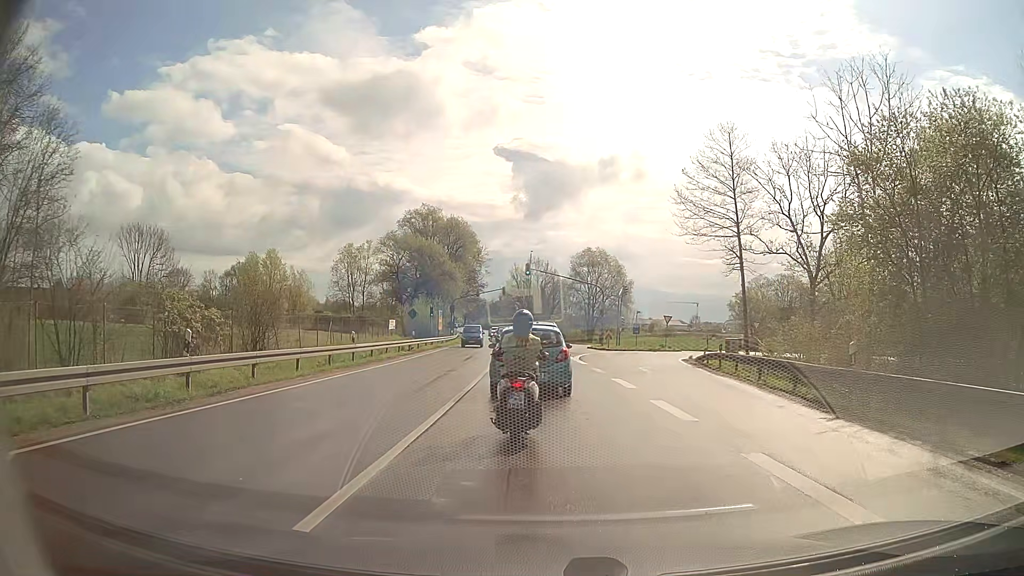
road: secondary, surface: asphalt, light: Day
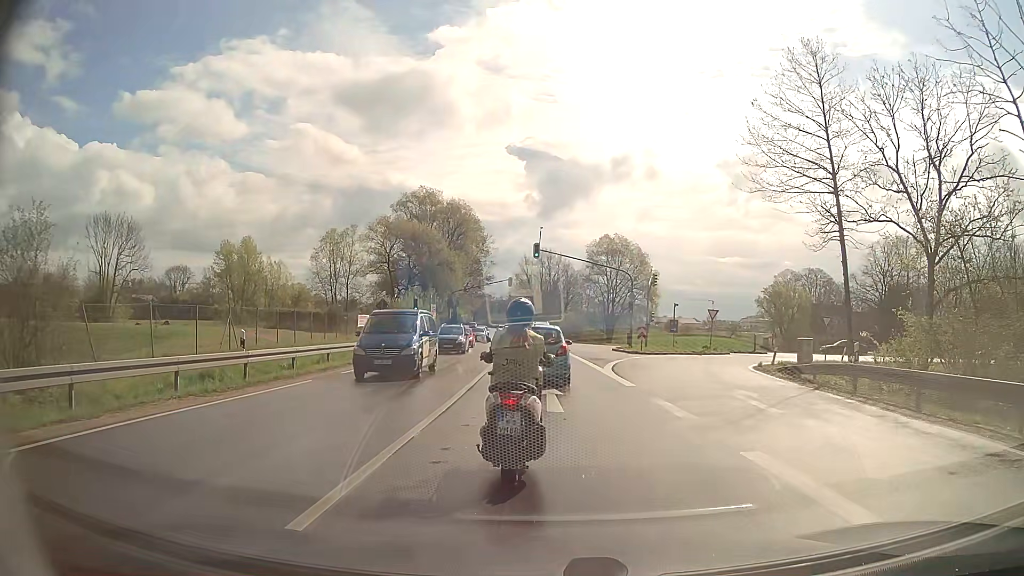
(-0.4, +12.2) m; -2°
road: secondary_link
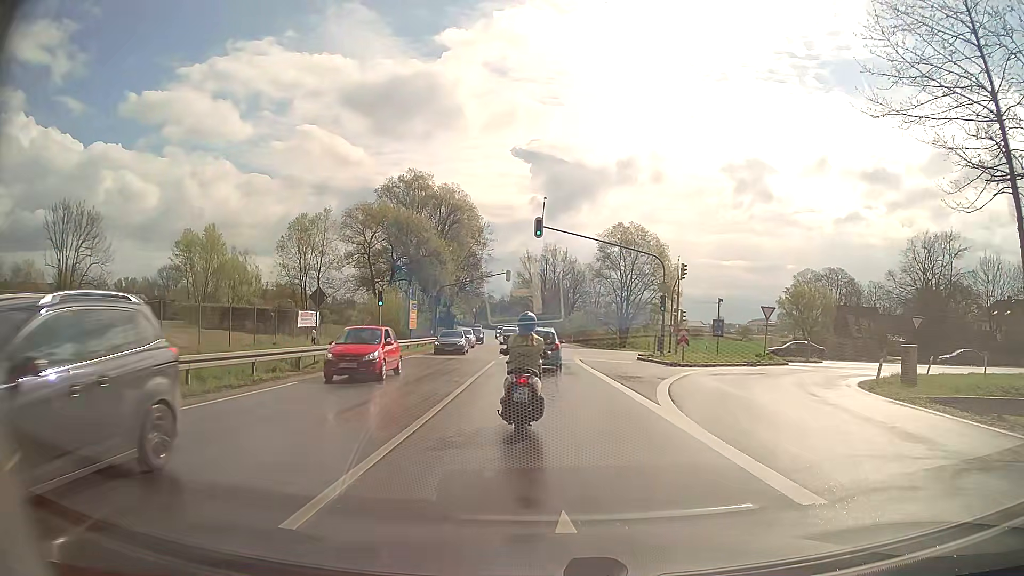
(-0.1, +11.4) m; -2°
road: secondary
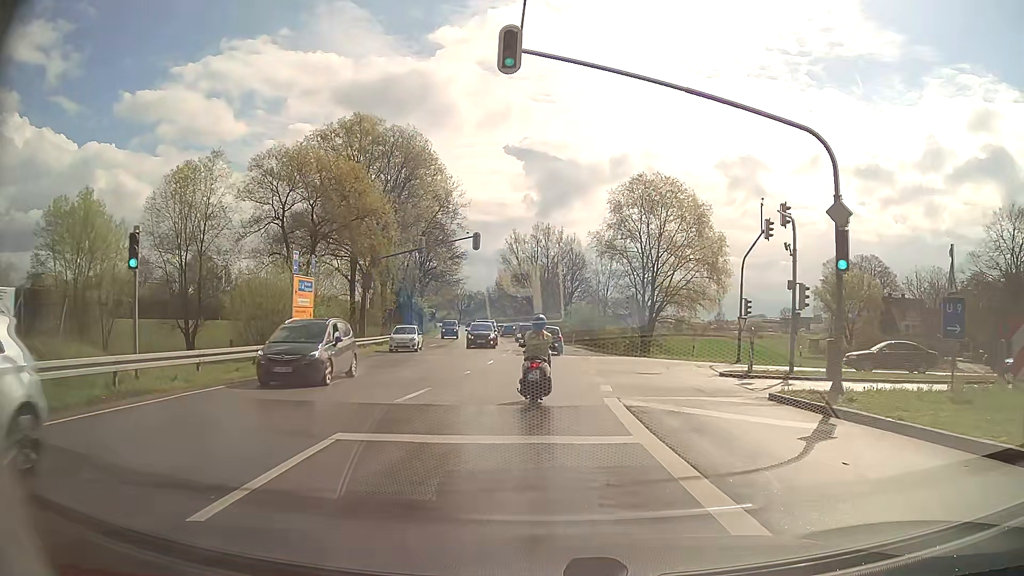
(+0.5, +22.7) m; +2°
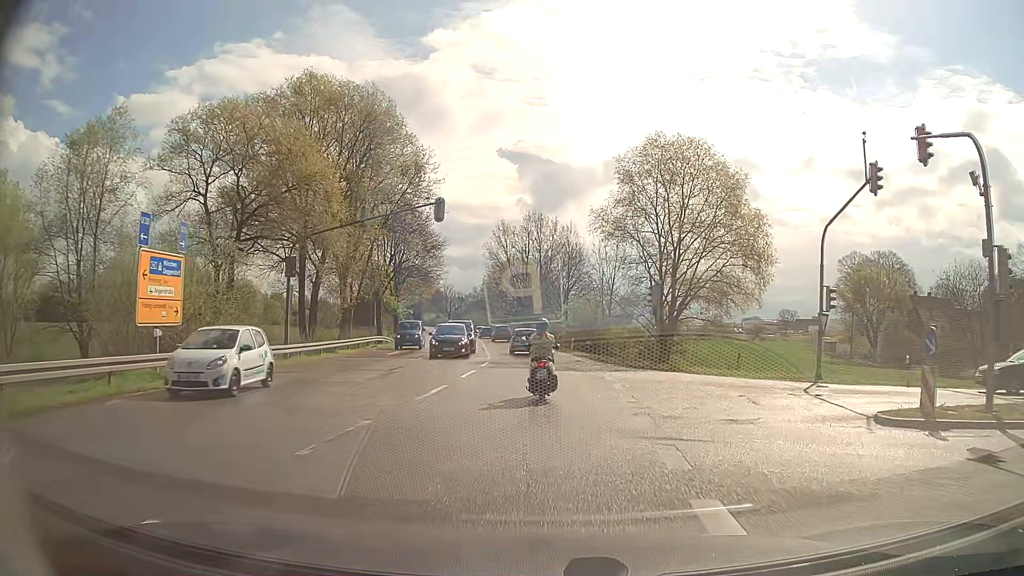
(0.0, +11.5) m; 0°
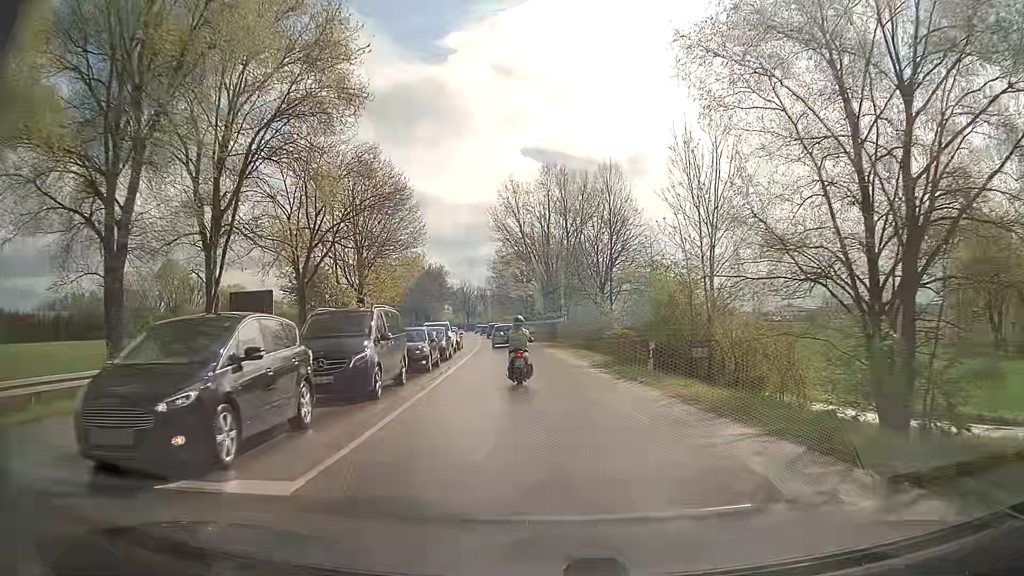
(+0.1, +26.3) m; -2°
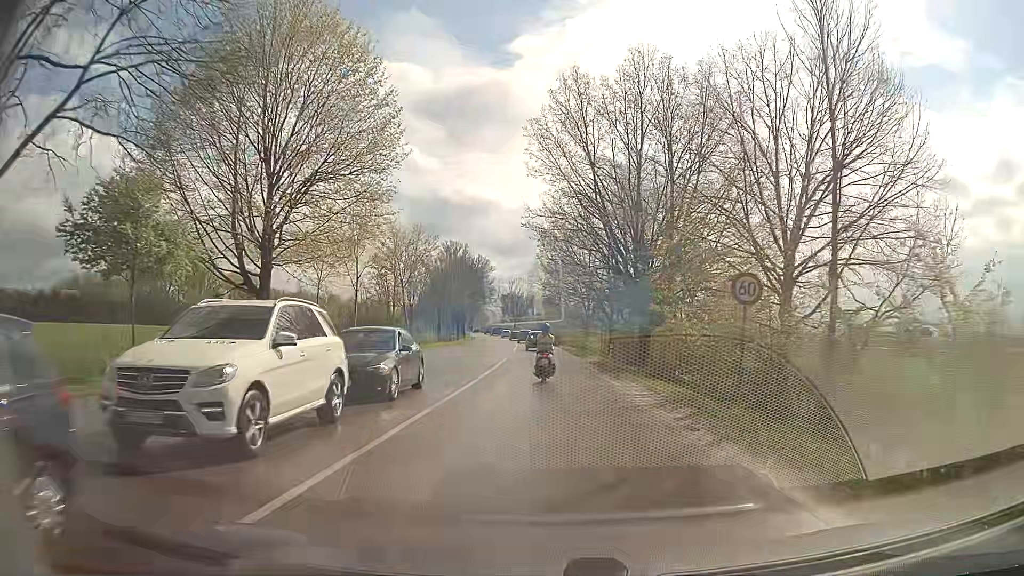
(-1.5, +29.5) m; -5°
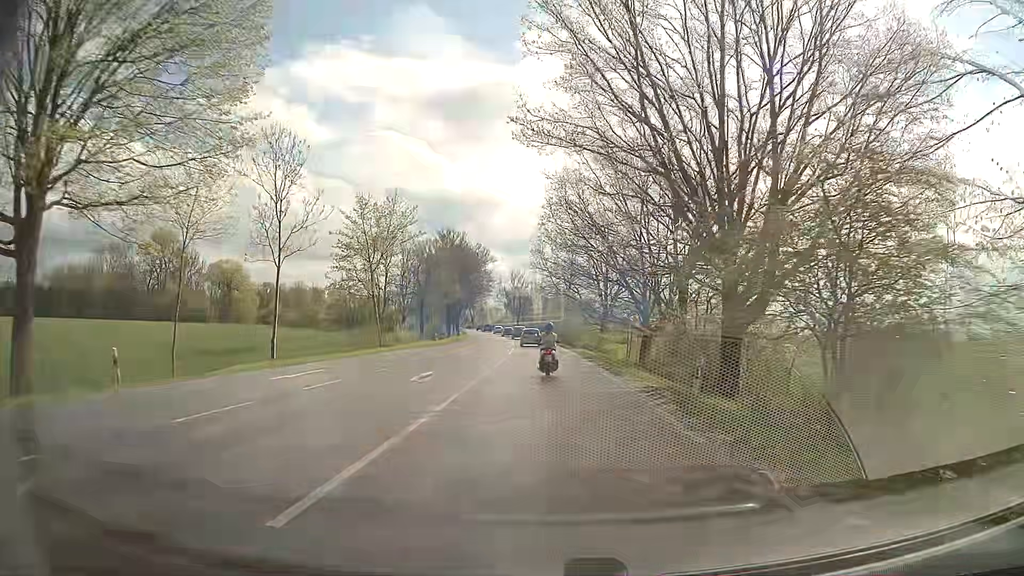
(-0.1, +15.8) m; 0°
(0, +10) (0, +20) (0, +30) (-1, +40) (-1, +50) (-2, +60) (-2, +70) (-3, +80) (-4, +90) (-6, +100) m
